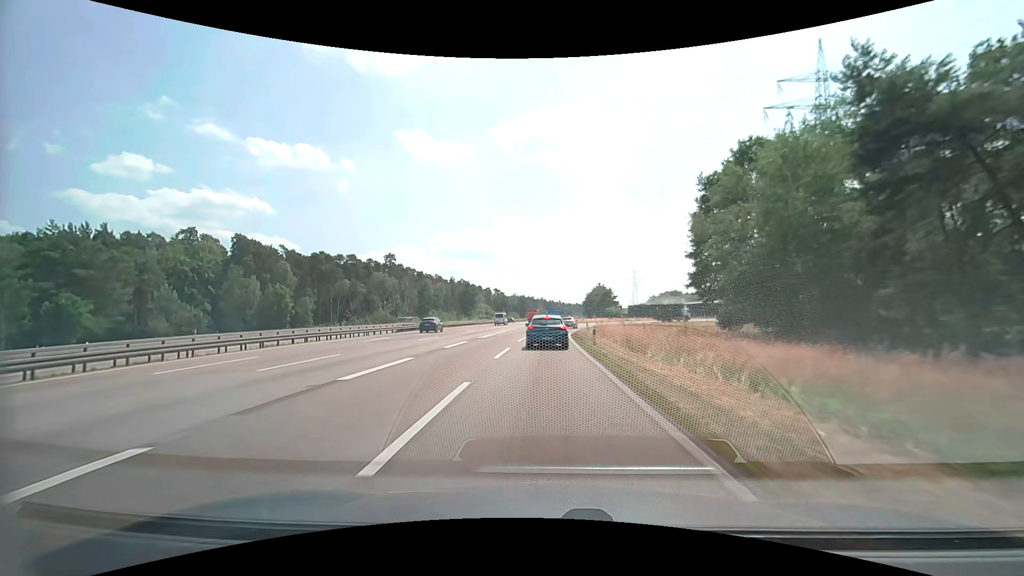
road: motorway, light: Day
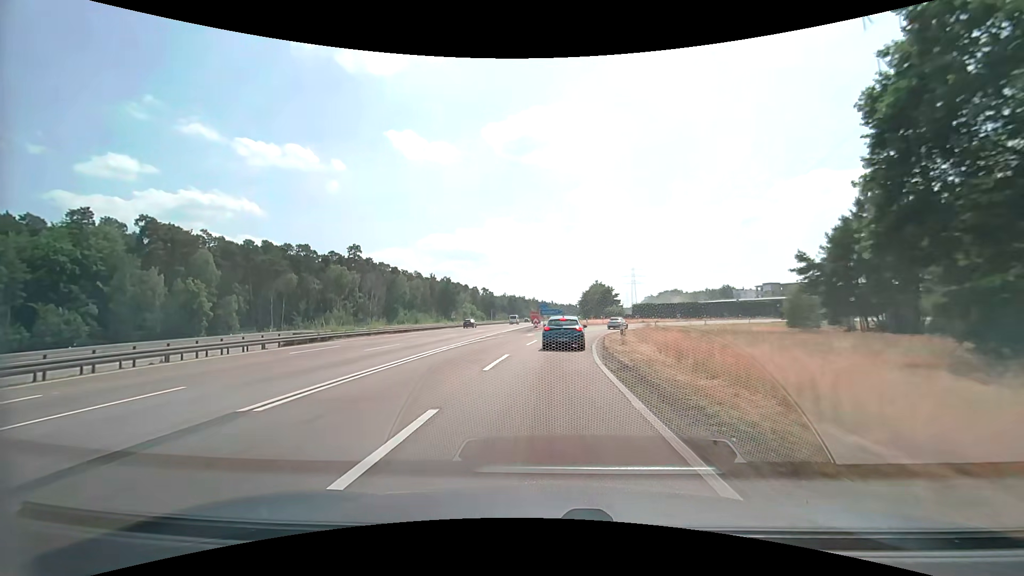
(+0.2, +27.0) m; +1°
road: motorway_link
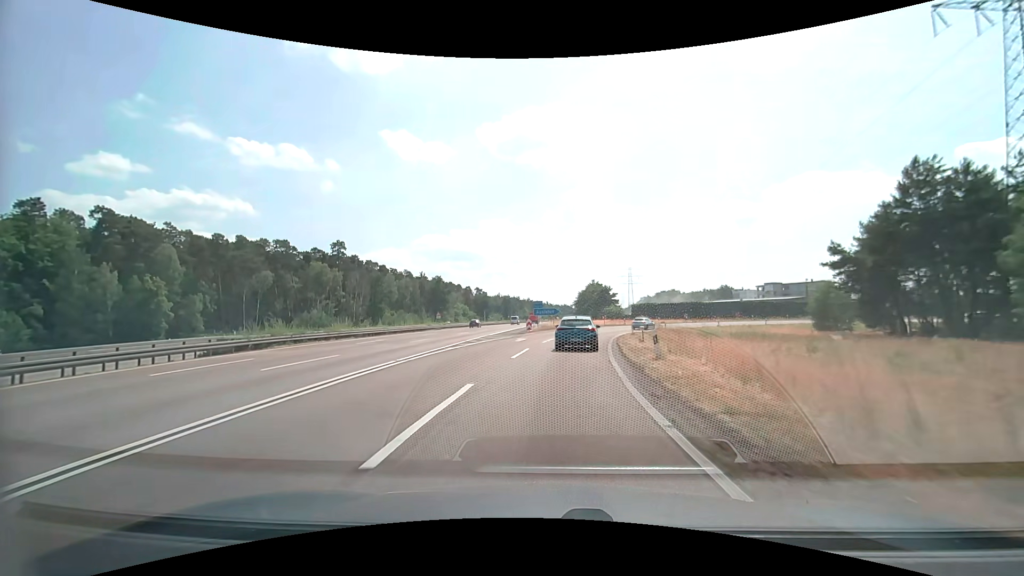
(0.0, +8.4) m; +1°
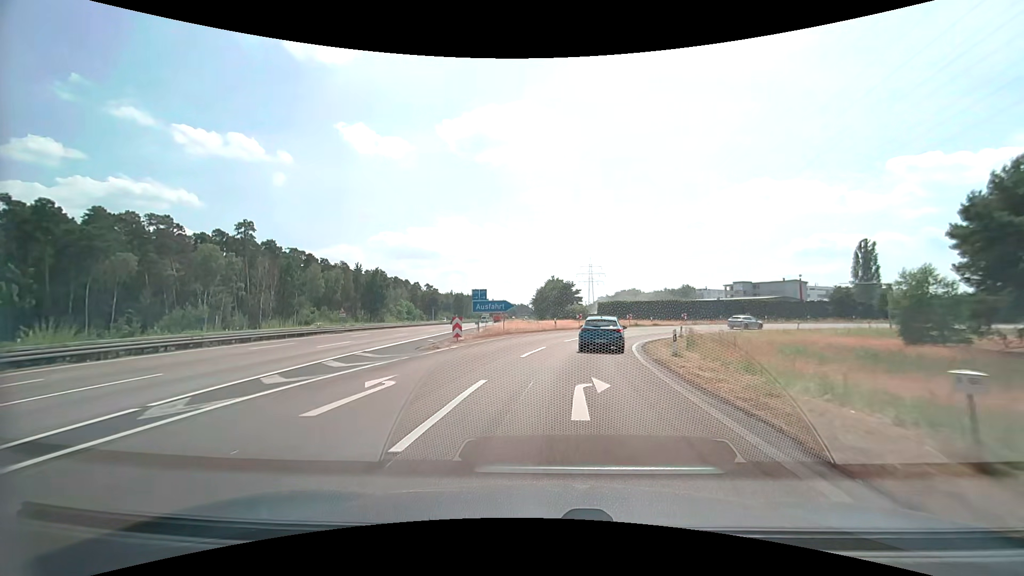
(+0.8, +23.9) m; +4°
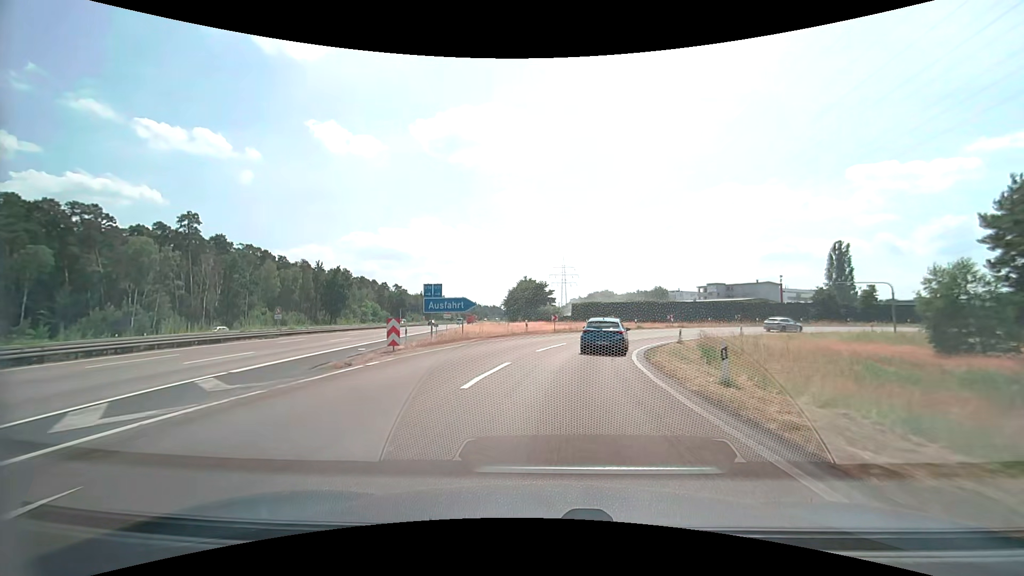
(+0.2, +7.6) m; +3°
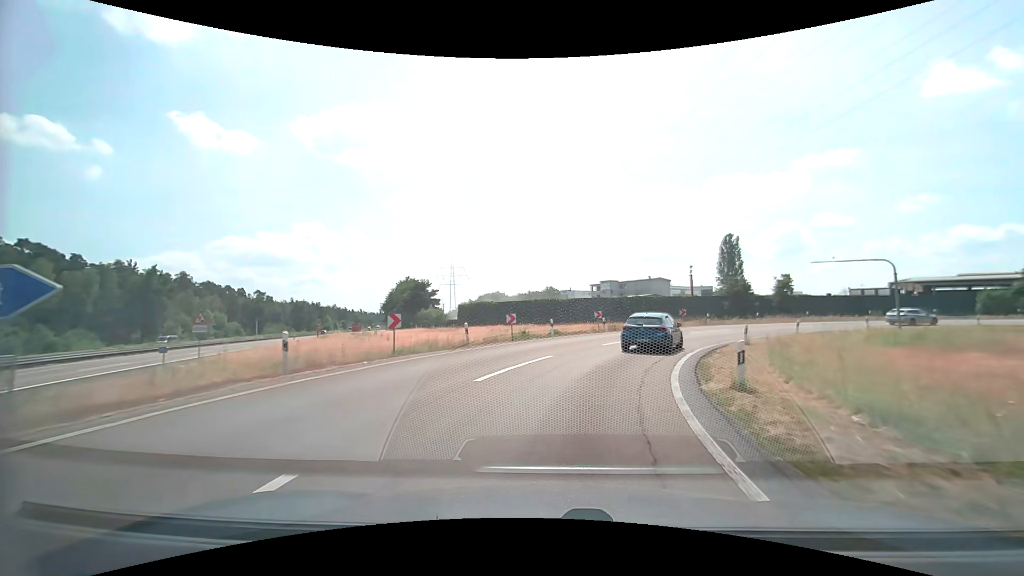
(+2.3, +22.3) m; +13°
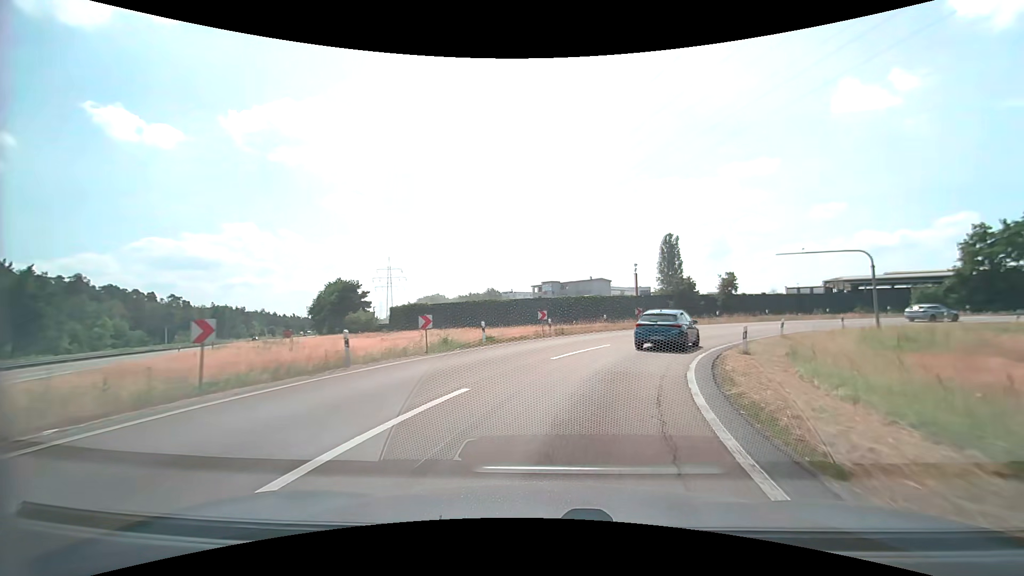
(+0.4, +7.3) m; +7°
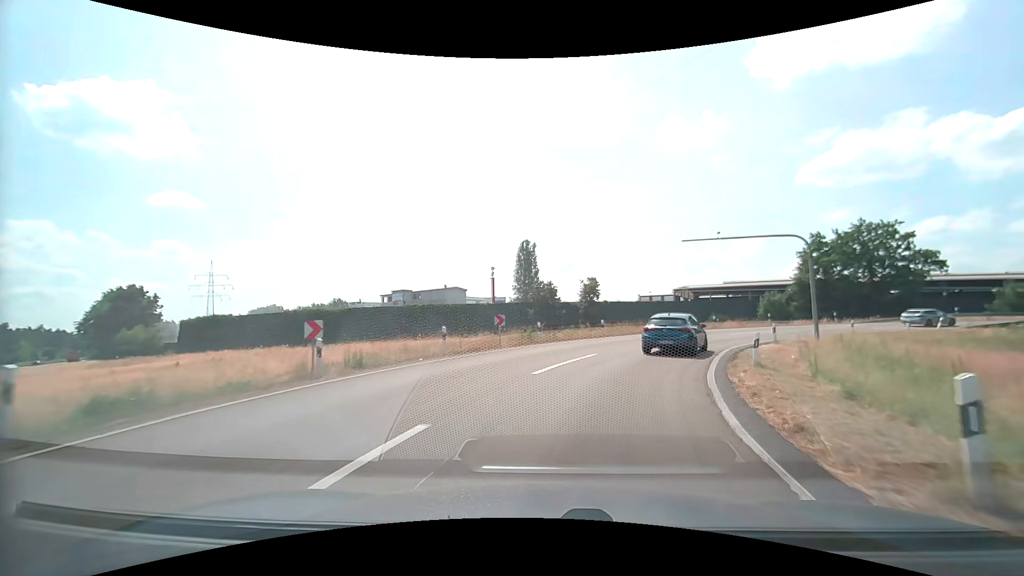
(+1.8, +14.3) m; +16°
(+1, +10) (+4, +19) (+9, +28) (+15, +36) (+23, +42) (+32, +46) (+42, +49) (+52, +49) (+62, +47) (+71, +44) m
